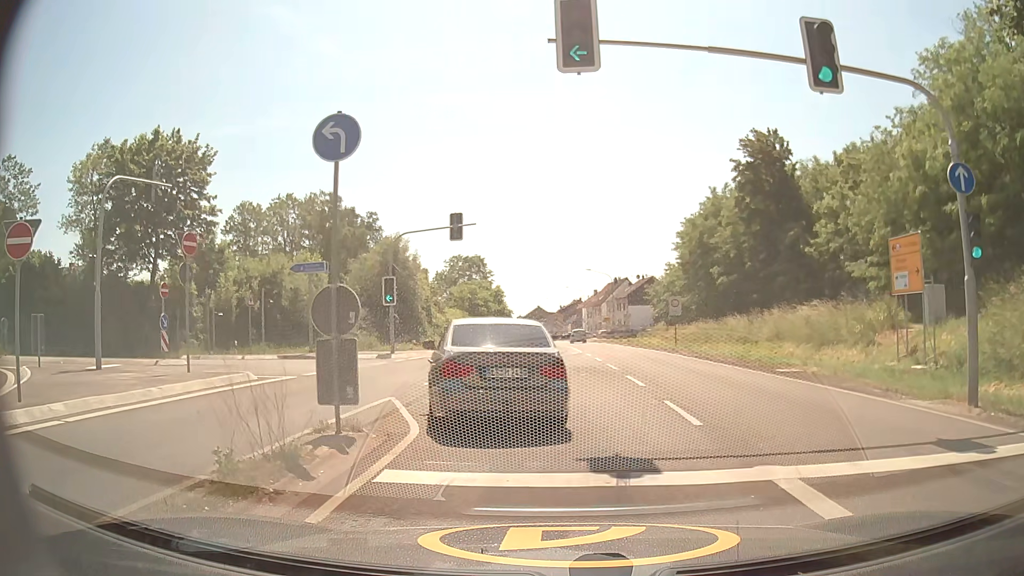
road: primary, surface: asphalt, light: Day
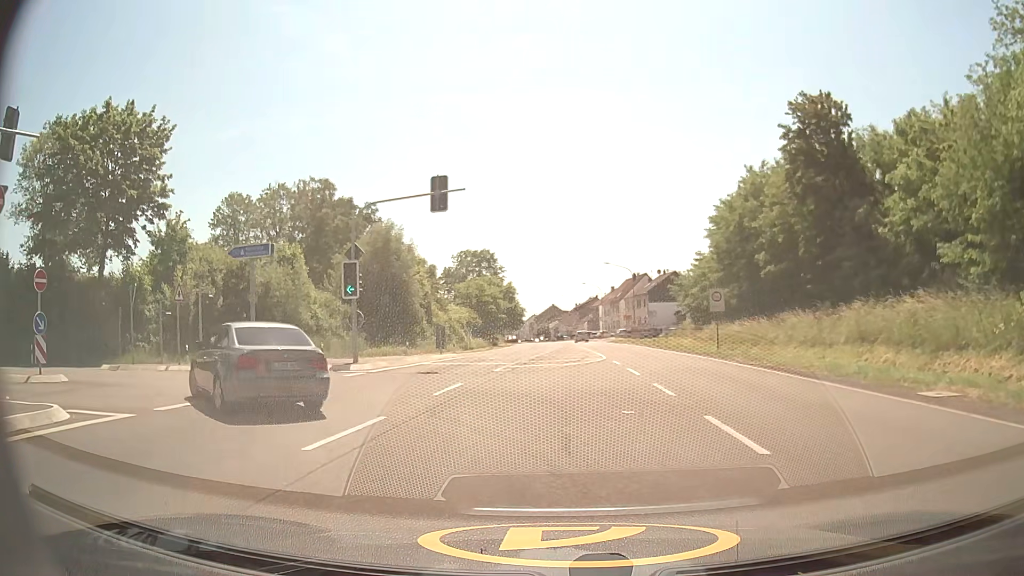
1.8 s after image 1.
(+0.1, +8.4) m; 0°
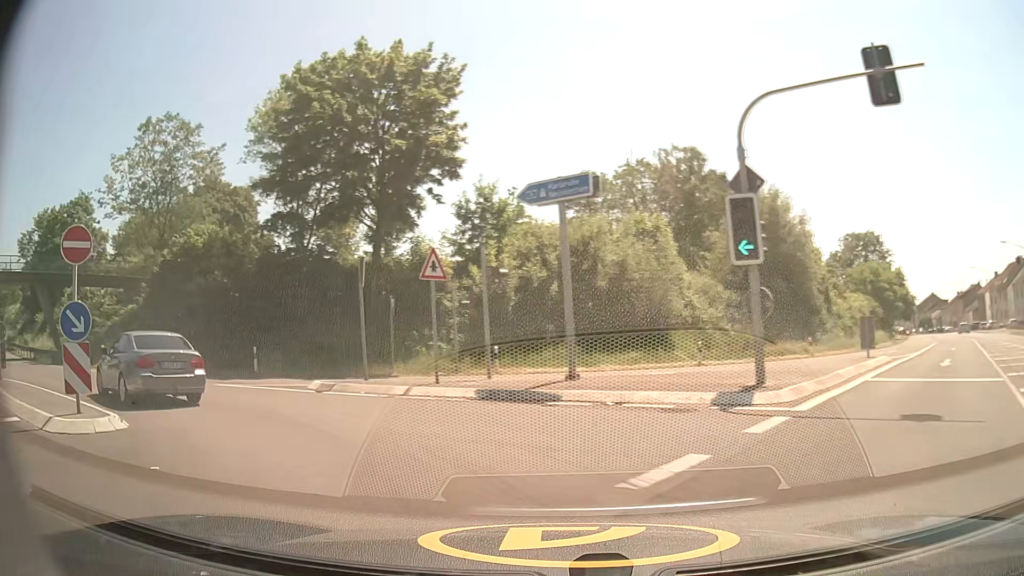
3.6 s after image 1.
(-2.8, +10.9) m; -32°
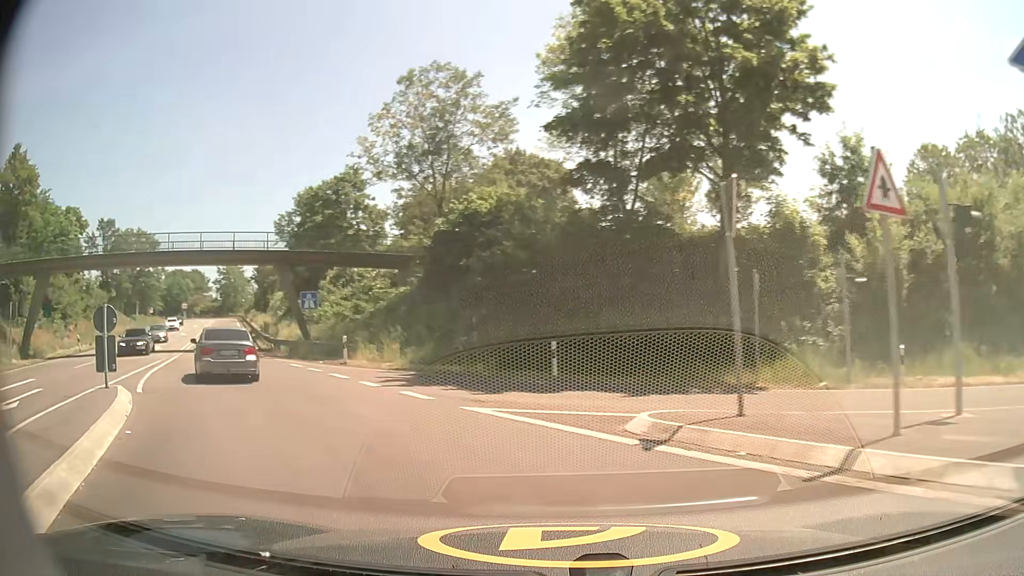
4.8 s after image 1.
(-2.0, +8.1) m; -28°
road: motorway_link
